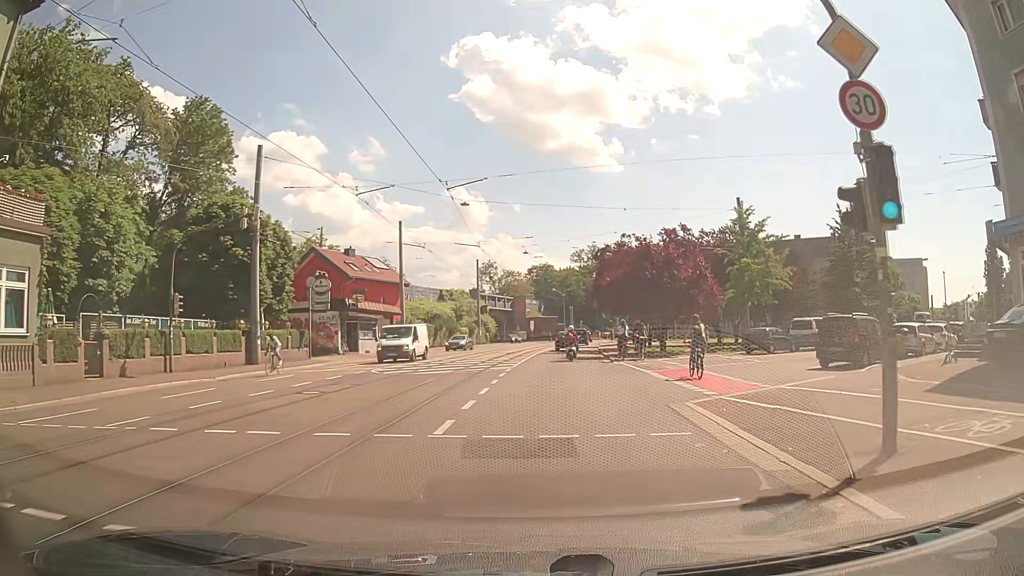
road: primary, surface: asphalt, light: Day
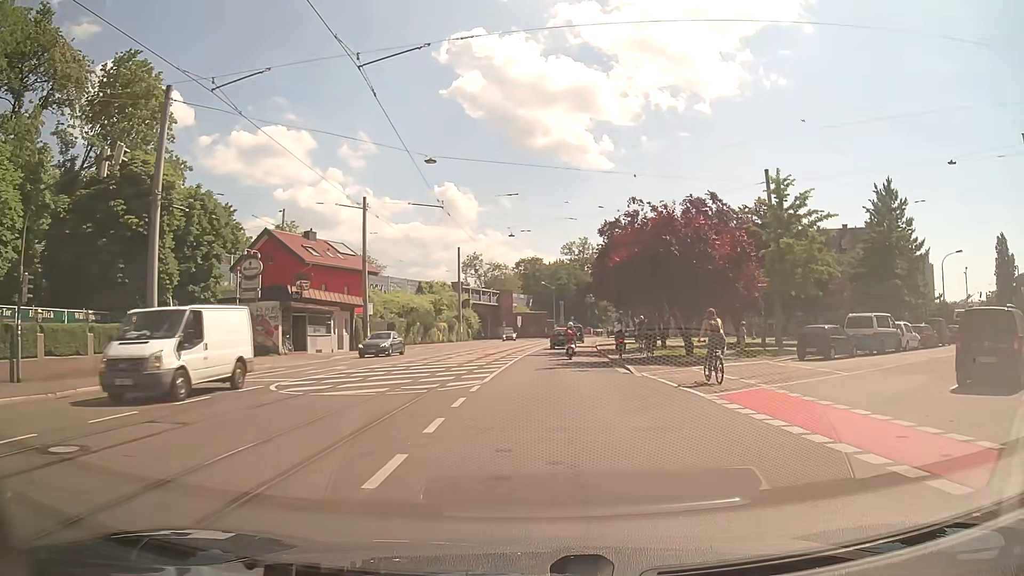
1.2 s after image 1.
(+0.2, +9.2) m; +2°
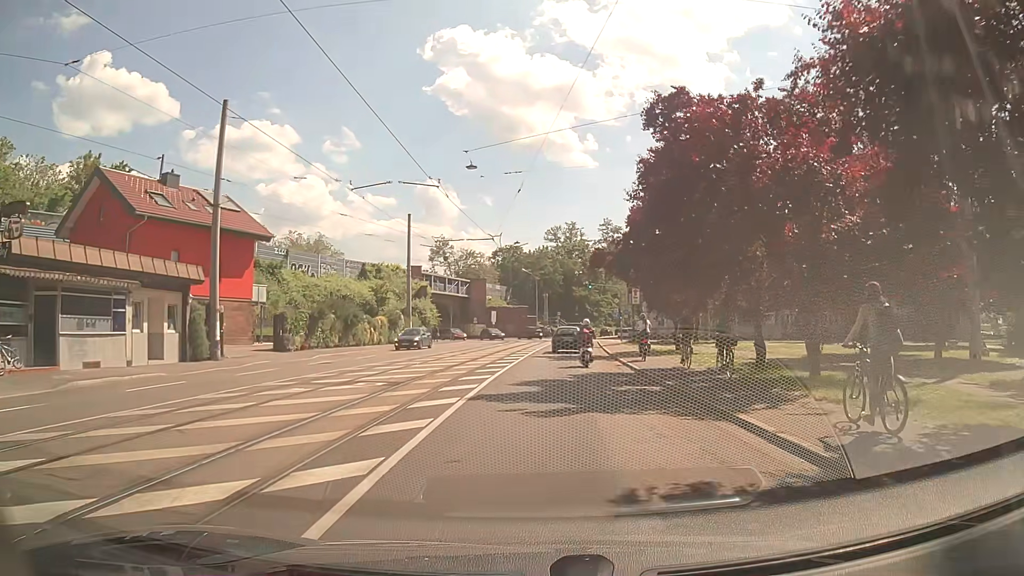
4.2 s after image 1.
(+0.3, +22.5) m; +2°
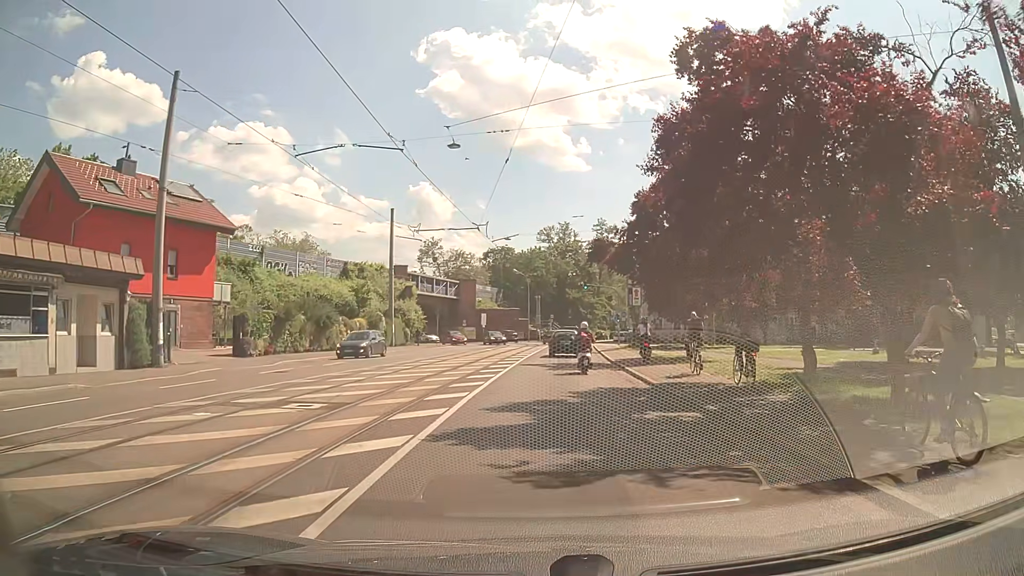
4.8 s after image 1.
(0.0, +4.3) m; 0°
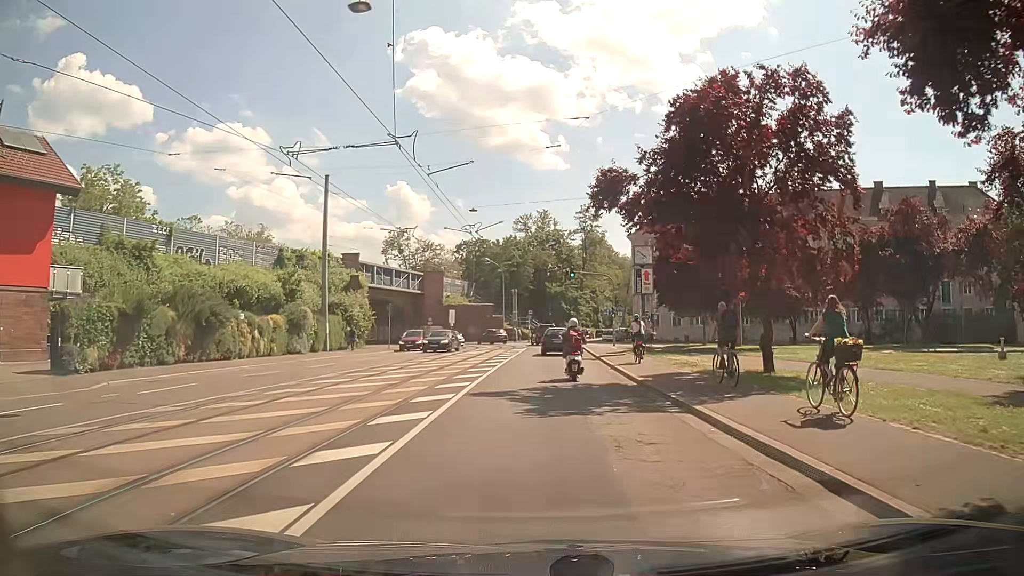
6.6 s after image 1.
(+0.3, +12.8) m; +2°
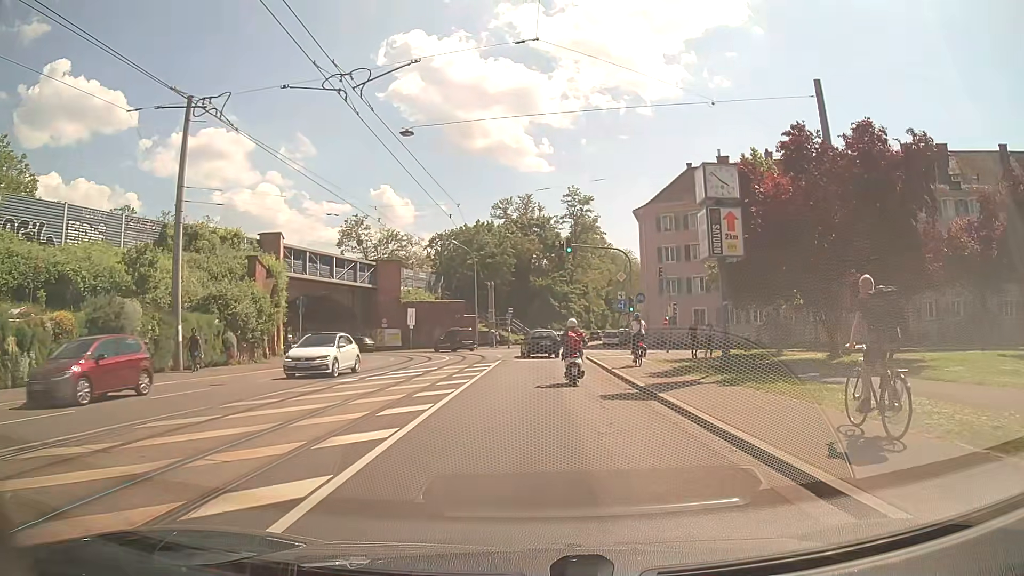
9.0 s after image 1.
(+0.3, +17.6) m; +1°
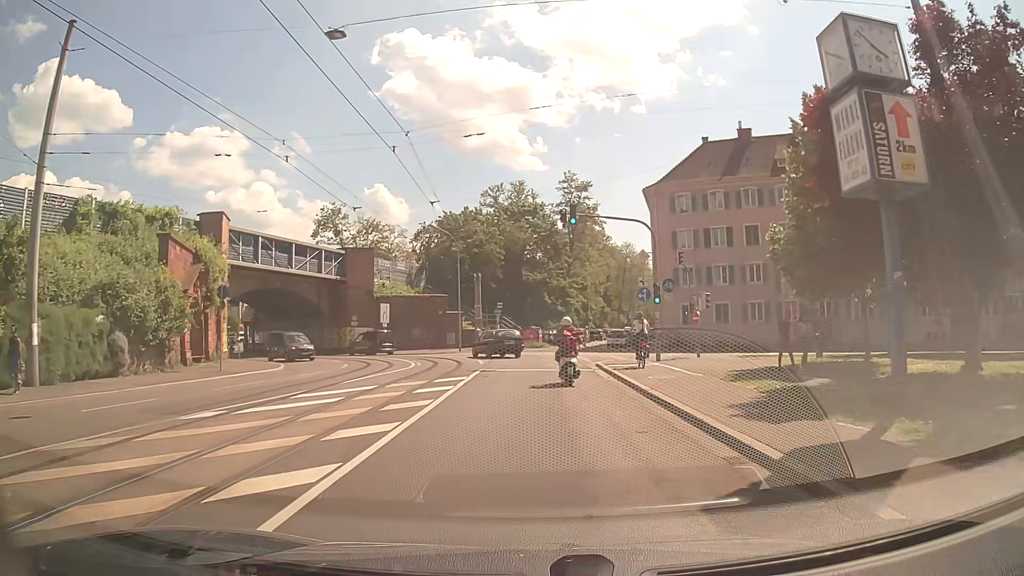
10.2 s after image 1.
(0.0, +9.1) m; +1°
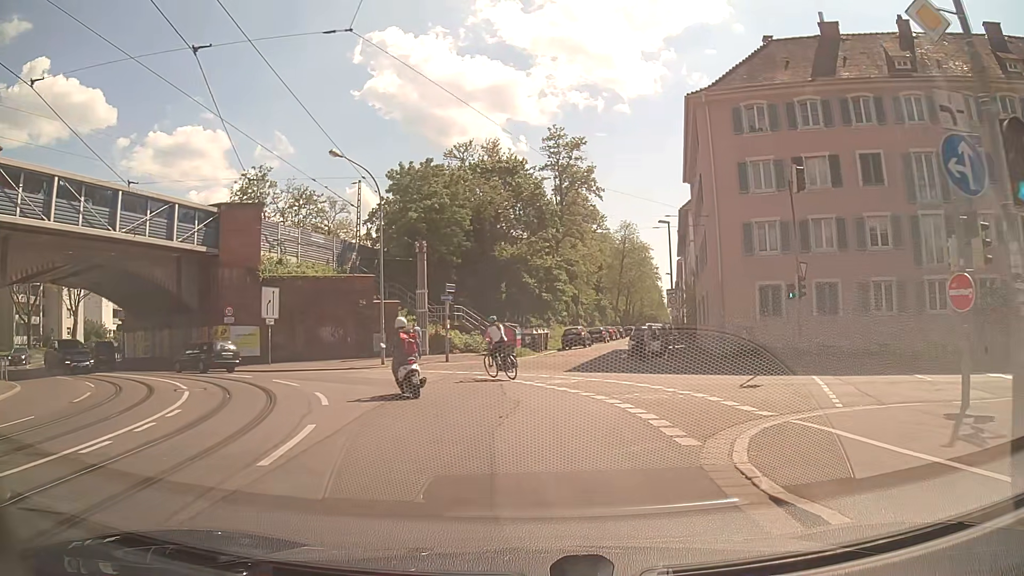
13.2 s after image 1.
(+0.3, +21.6) m; +2°
(-1, +10) (-4, +19) (-11, +27) (-19, +32) (-28, +37) (-36, +43) (-40, +52) (-42, +62) (-42, +72) (-40, +82) m
